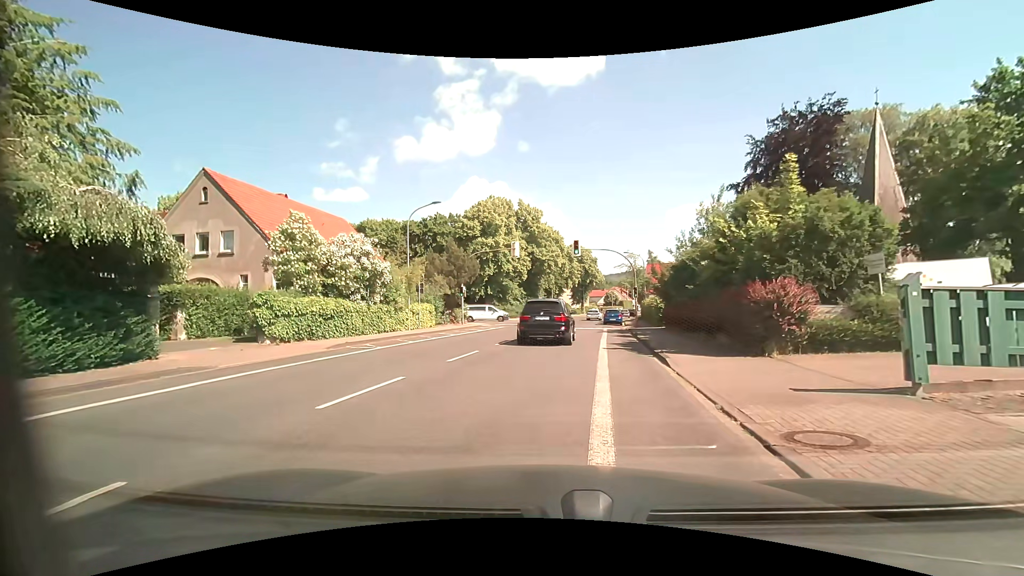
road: tertiary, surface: asphalt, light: Day
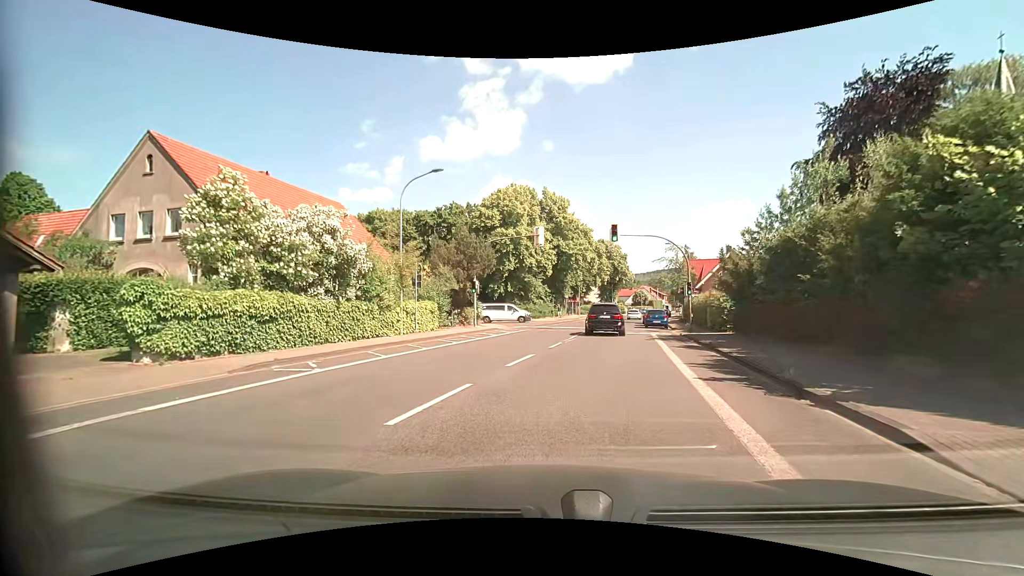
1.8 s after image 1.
(-0.3, +7.5) m; -3°
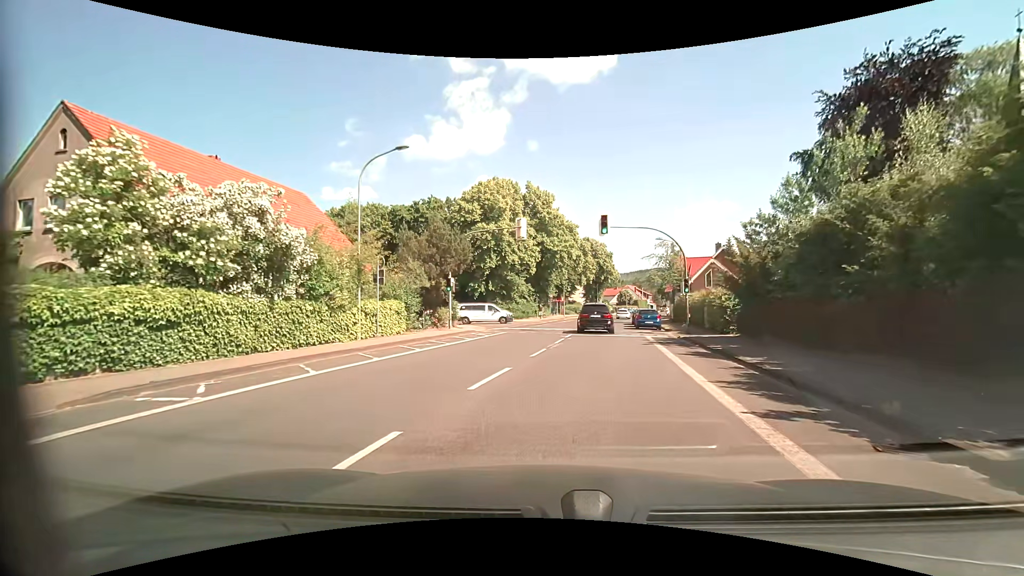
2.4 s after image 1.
(+0.1, +3.4) m; +2°
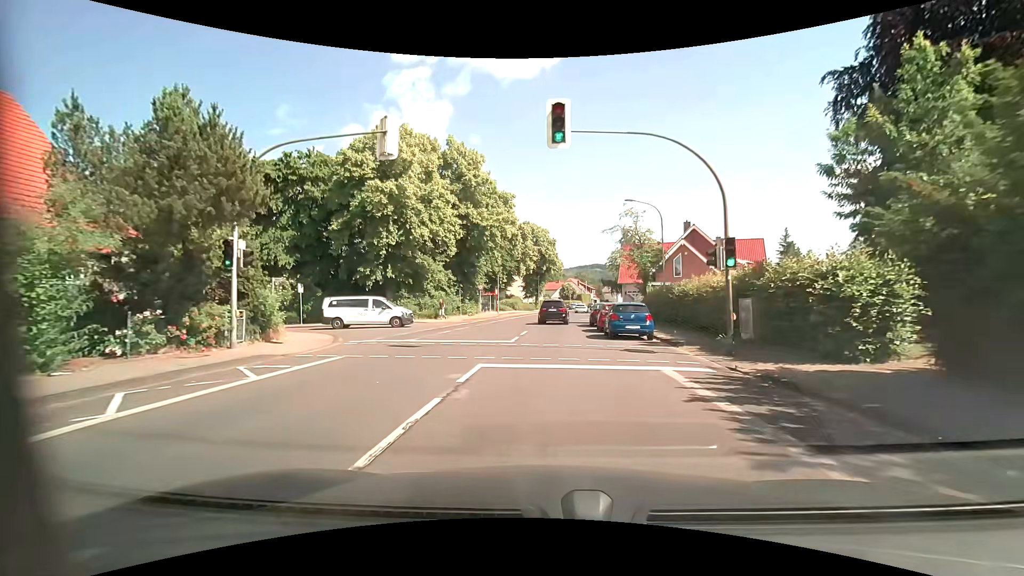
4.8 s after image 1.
(+1.3, +16.1) m; +6°
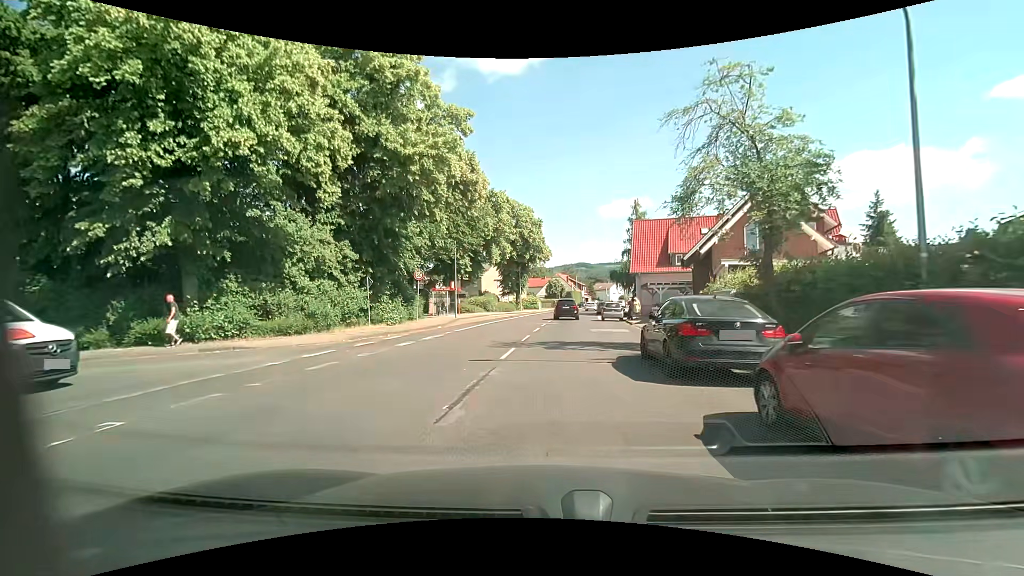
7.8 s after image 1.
(+0.5, +21.5) m; +2°
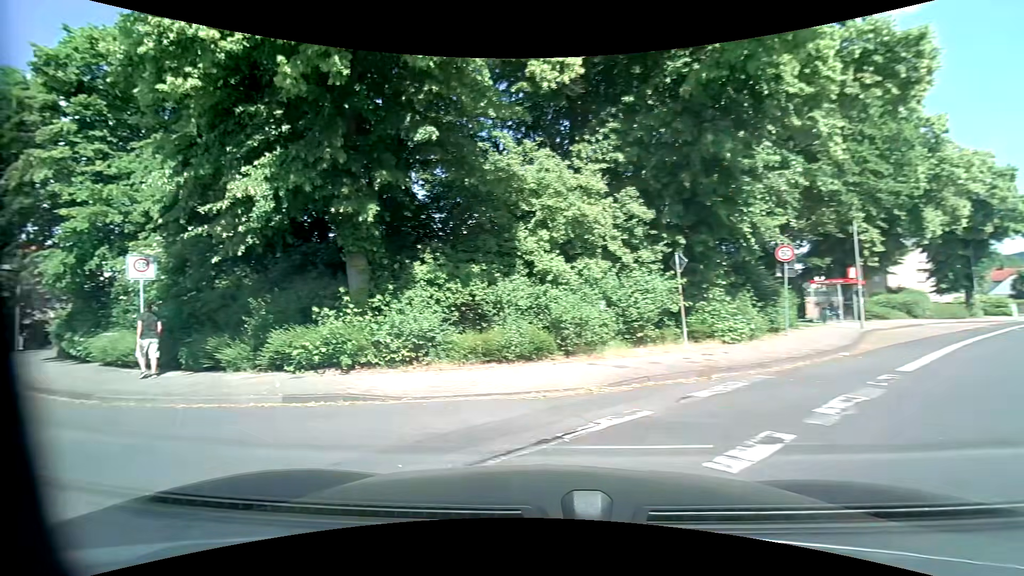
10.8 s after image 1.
(-1.9, +12.3) m; -37°
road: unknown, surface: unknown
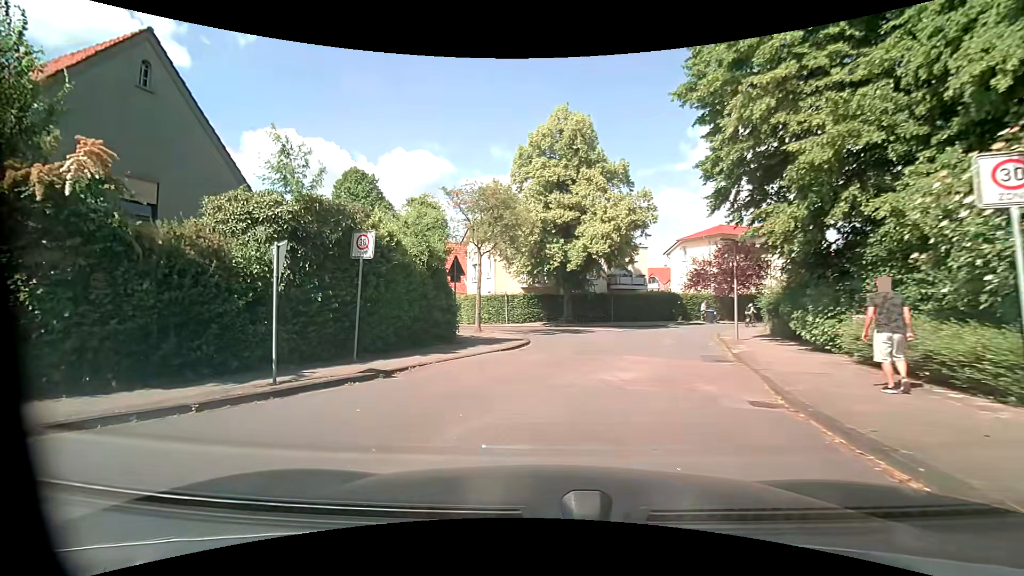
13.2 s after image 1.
(-5.7, +6.6) m; -69°
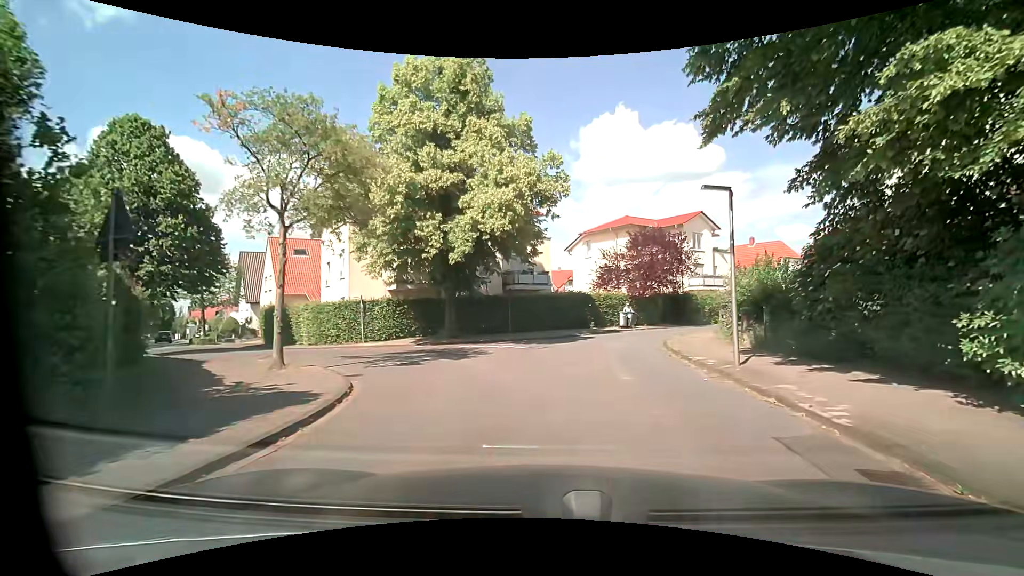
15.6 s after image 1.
(+0.5, +10.5) m; +11°
(+1, +10) (-3, +19) (-11, +24) (-19, +31) (-26, +38) (-33, +45) (-39, +53) (-46, +60) (-52, +68) (-58, +76) m
